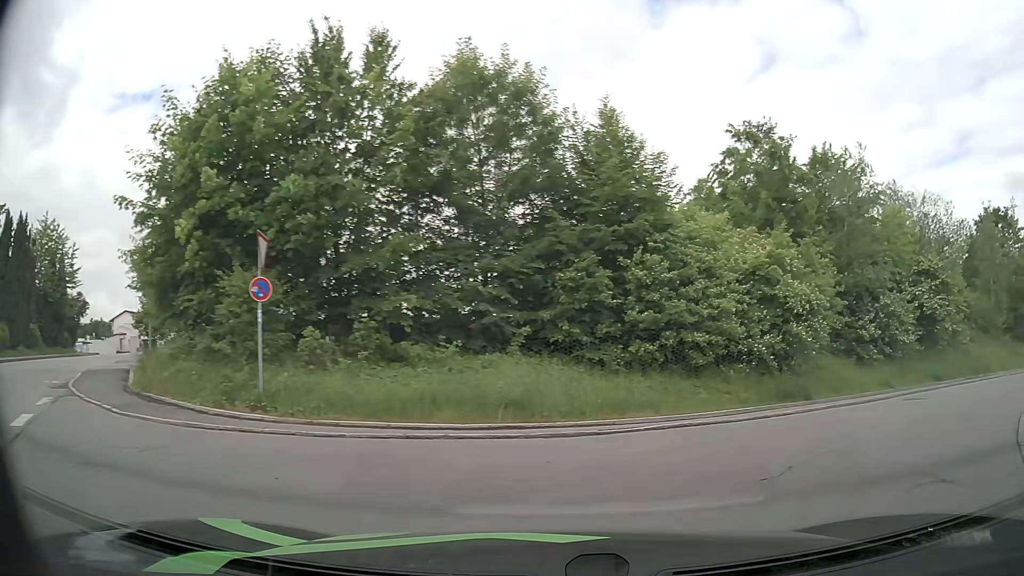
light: Day
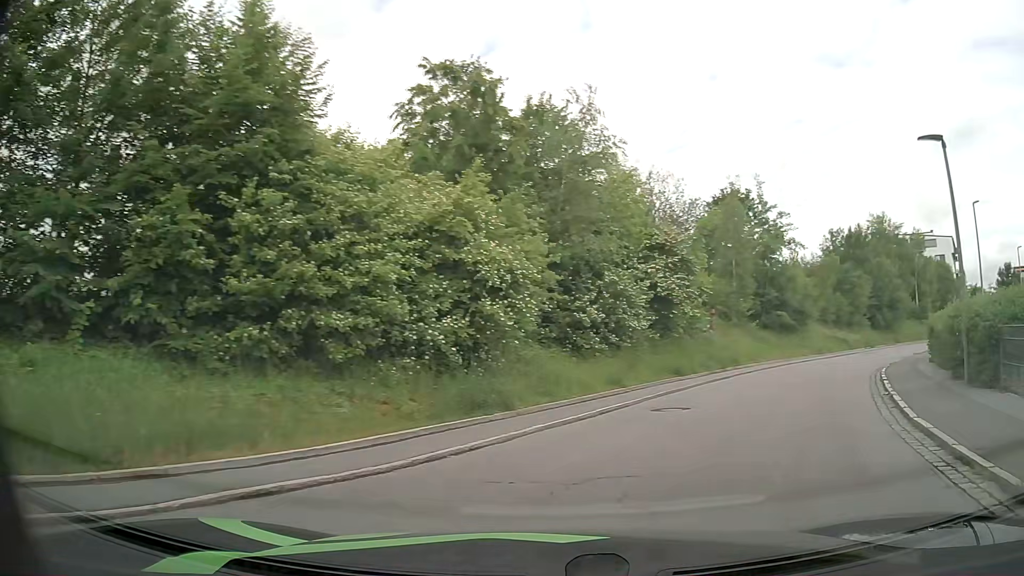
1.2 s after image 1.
(+1.4, +5.7) m; +27°
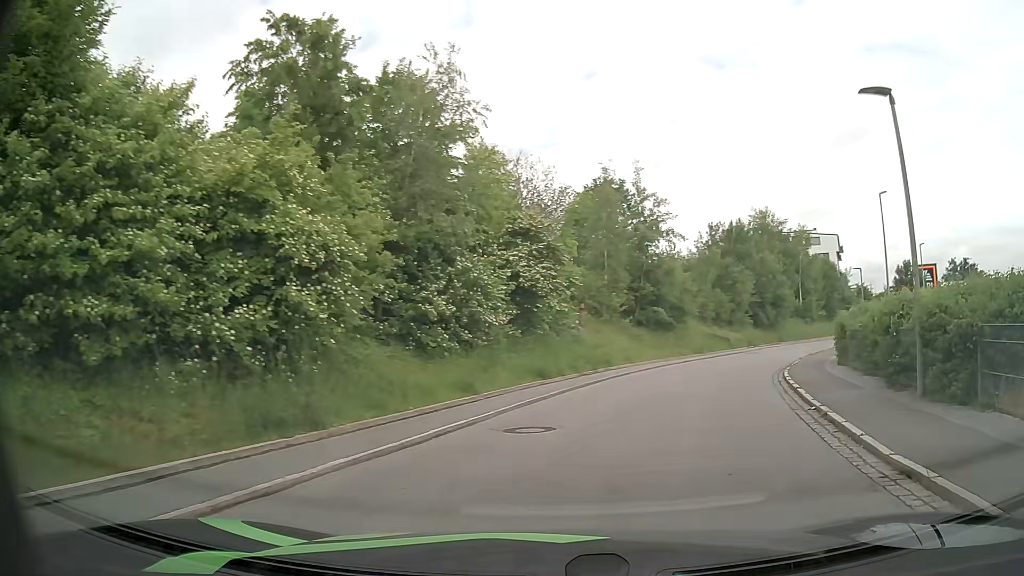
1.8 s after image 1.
(+0.3, +3.2) m; +12°
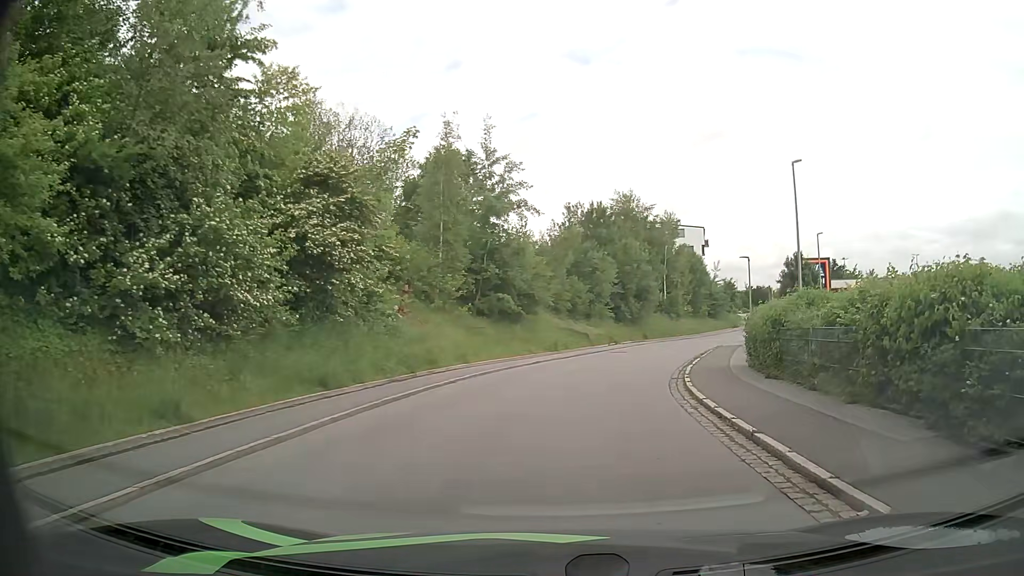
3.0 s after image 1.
(+0.9, +7.0) m; +14°
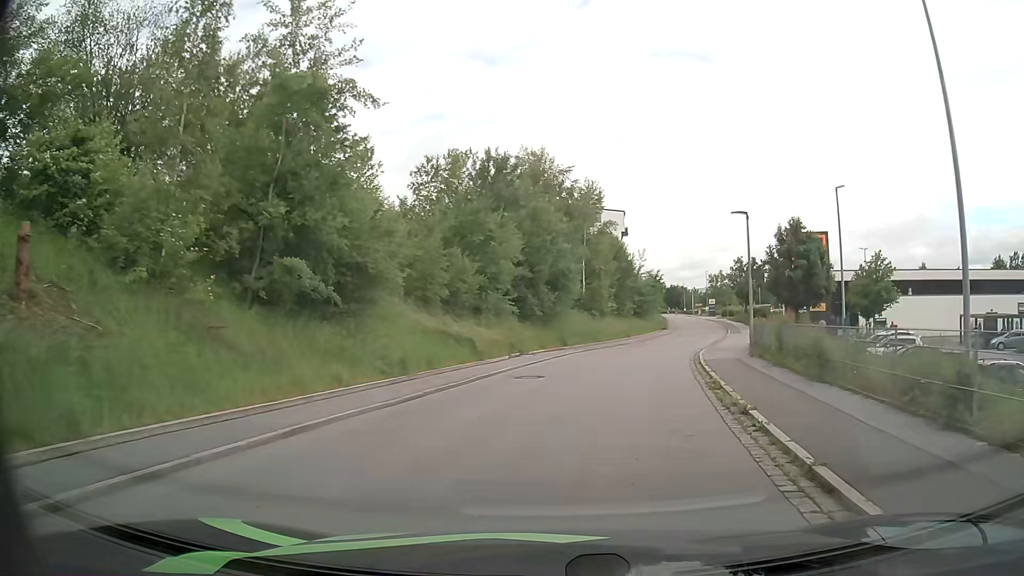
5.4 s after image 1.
(+1.1, +16.4) m; +8°
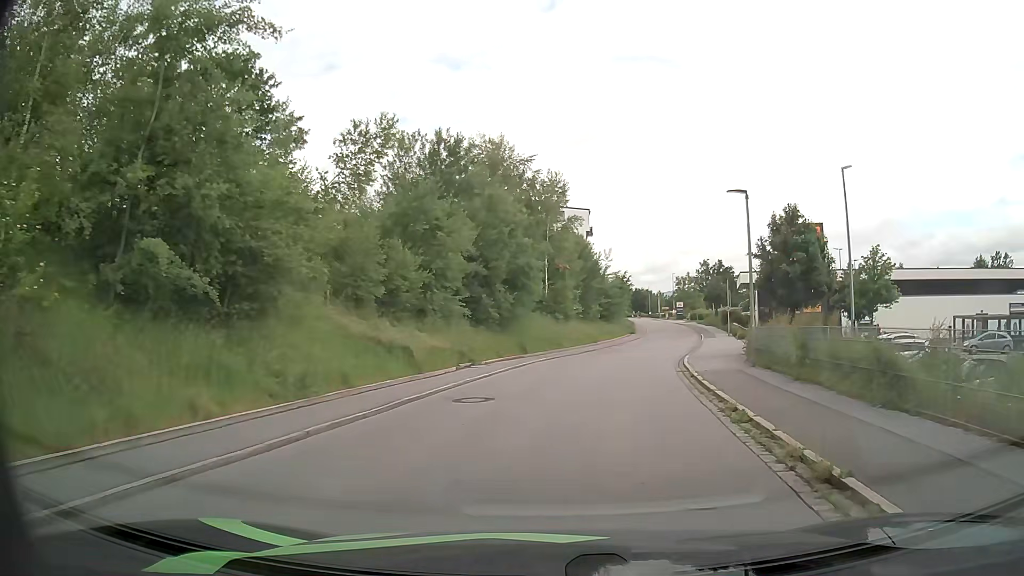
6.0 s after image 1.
(+0.1, +4.5) m; +3°
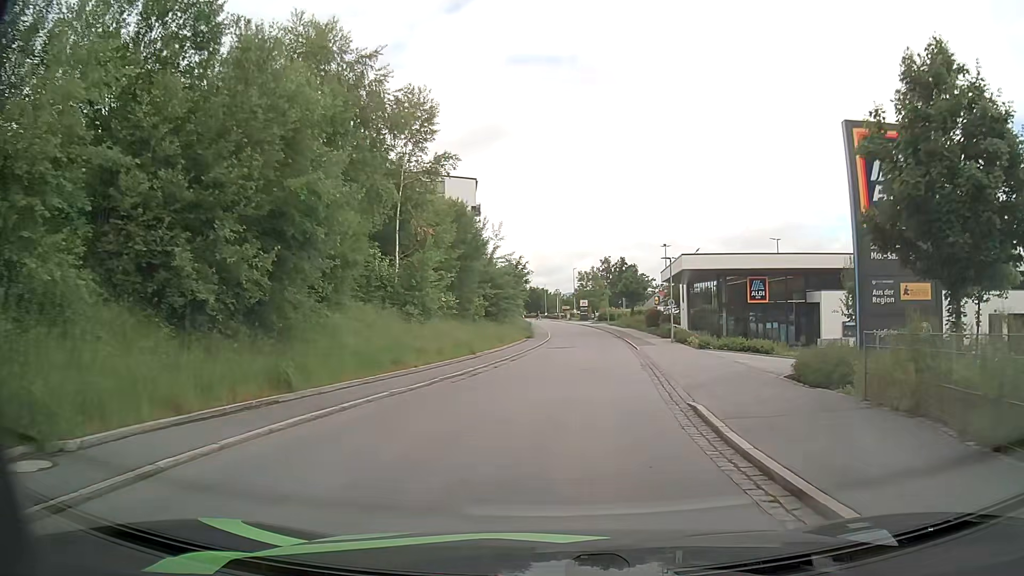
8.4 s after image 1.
(+1.6, +18.1) m; +9°
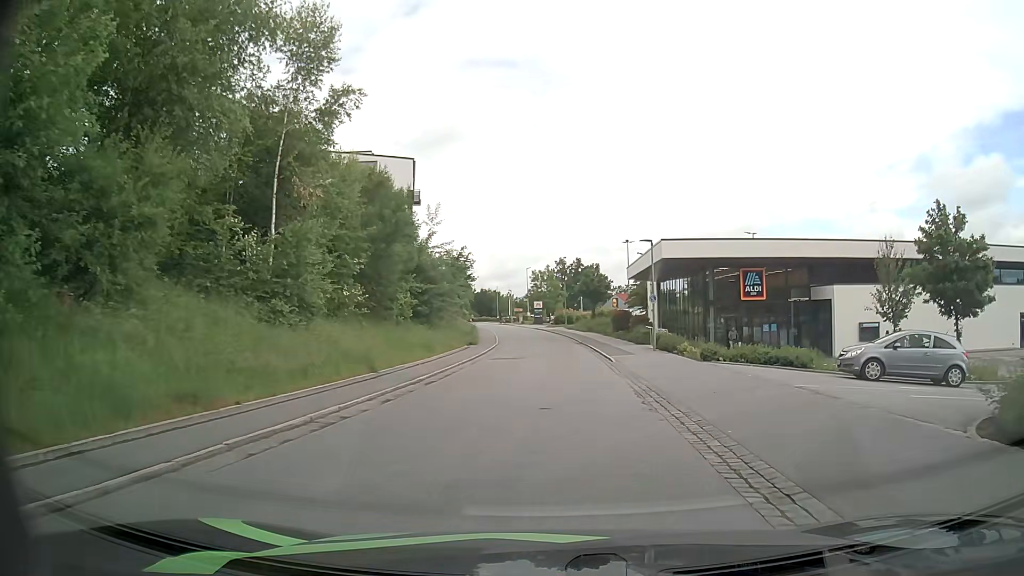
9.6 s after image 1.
(+0.3, +9.6) m; +4°
(0, +10) (0, +20) (+1, +30) (+1, +40) (0, +50) (-1, +60) (-2, +70) (-4, +80) (-6, +89) (-8, +99) m
